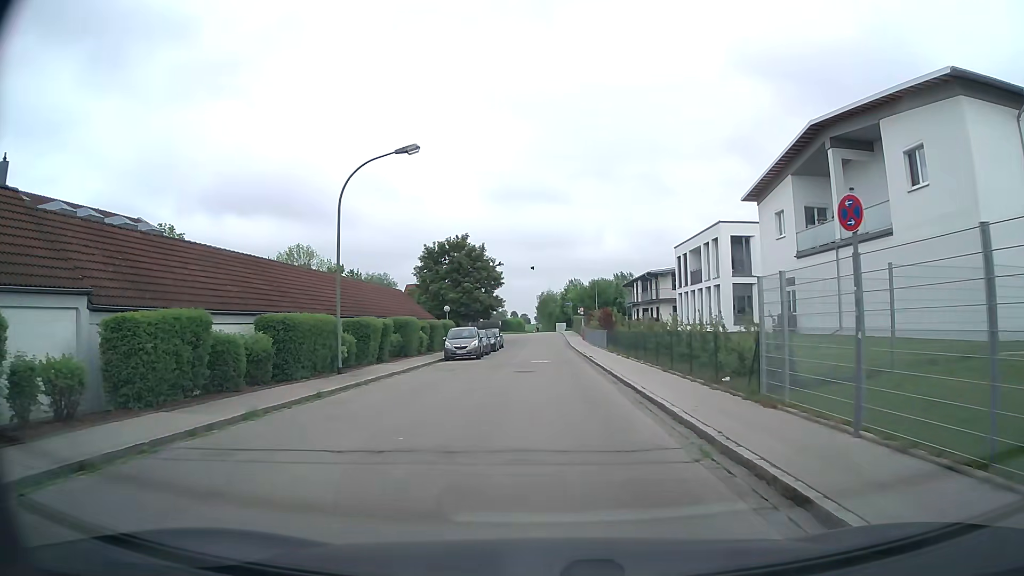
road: residential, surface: asphalt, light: Day
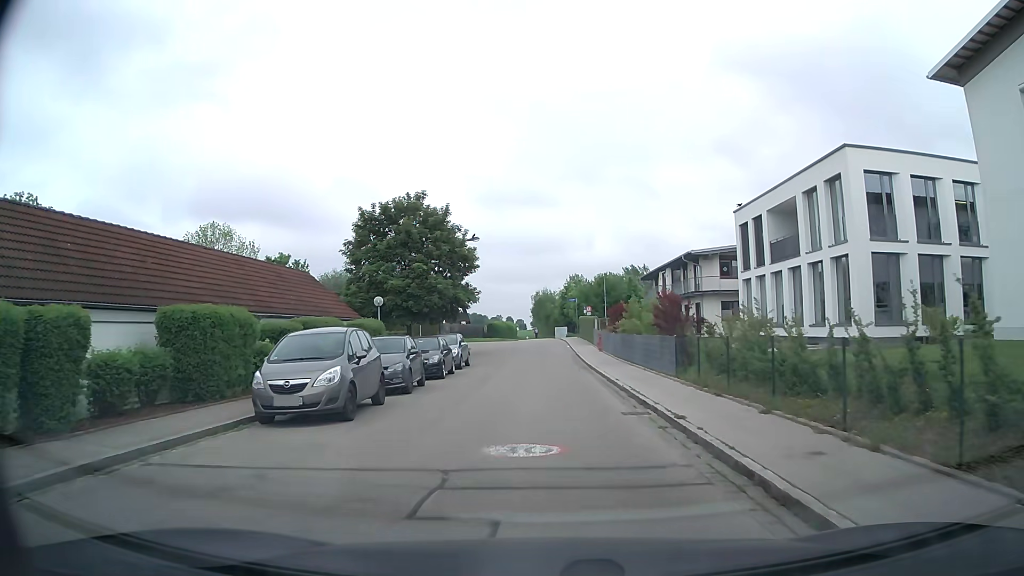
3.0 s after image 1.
(0.0, +21.5) m; 0°
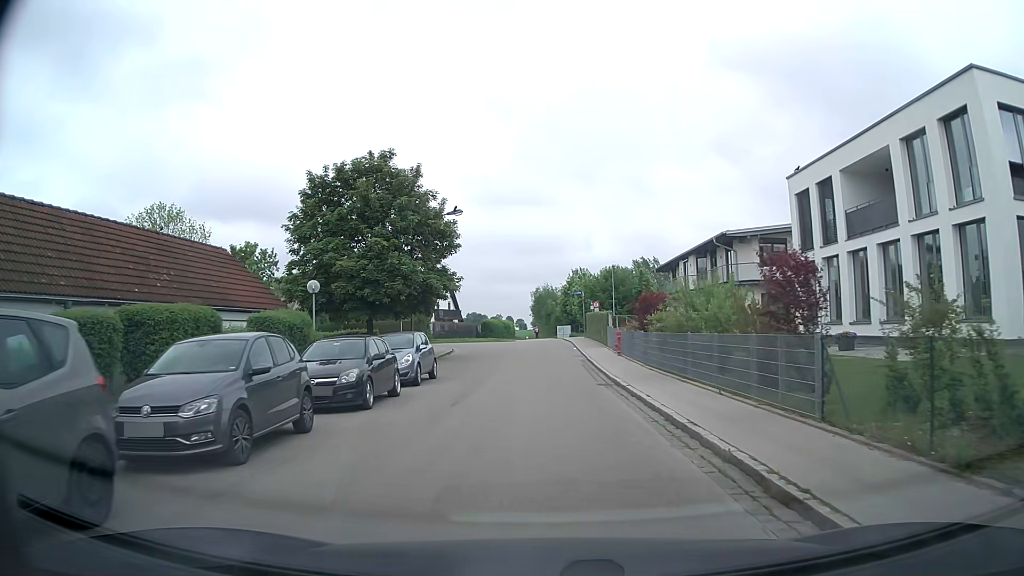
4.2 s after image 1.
(0.0, +9.6) m; 0°
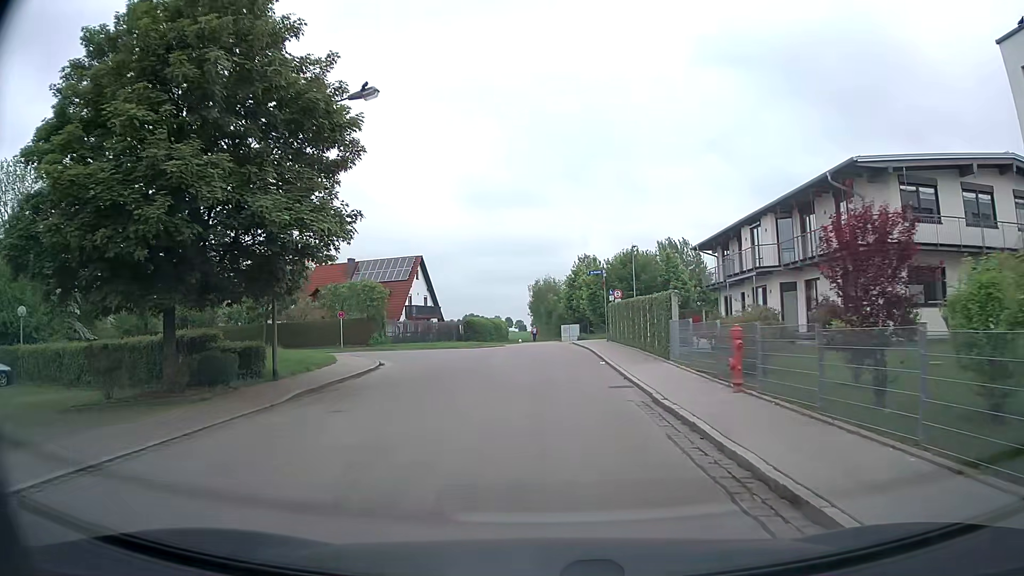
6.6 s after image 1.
(-0.1, +17.9) m; 0°
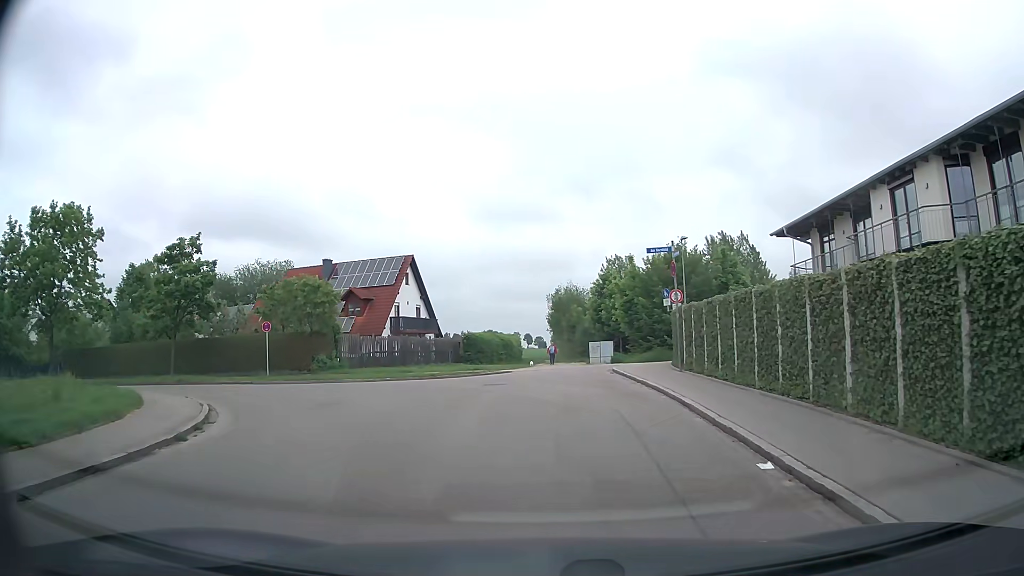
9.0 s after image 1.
(-0.1, +14.1) m; -2°
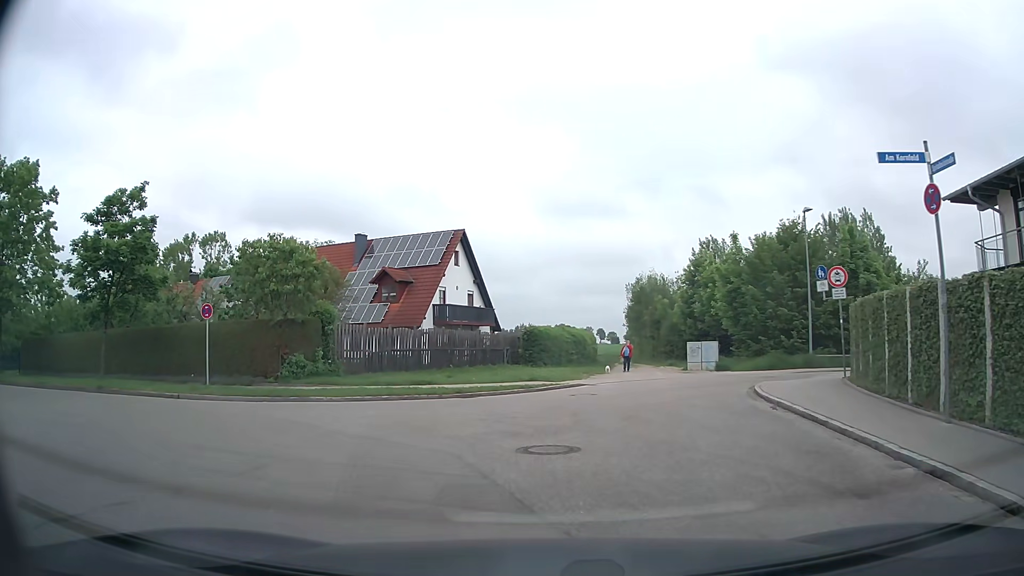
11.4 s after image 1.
(-0.4, +10.6) m; -6°
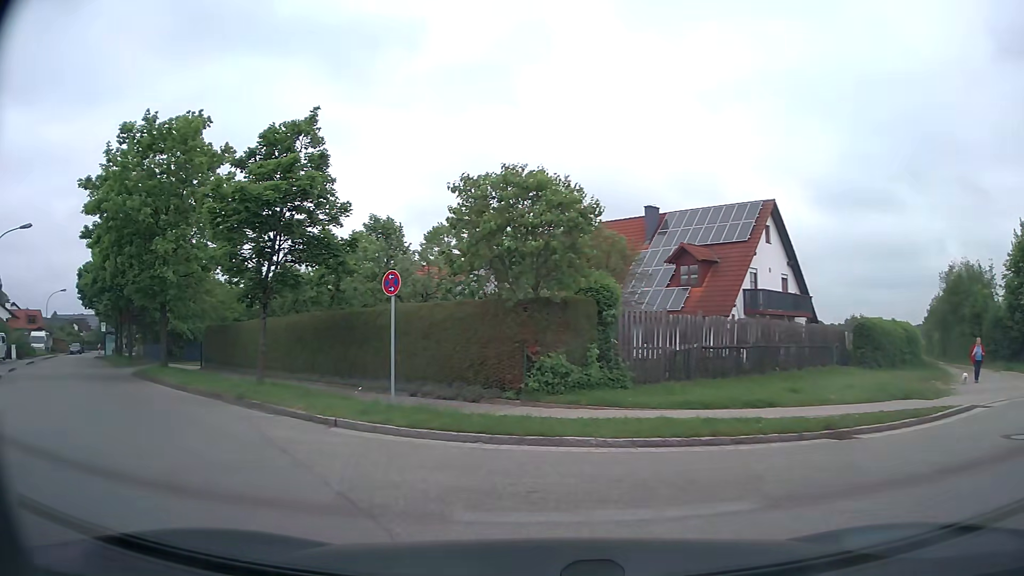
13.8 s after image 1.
(-1.5, +7.8) m; -24°
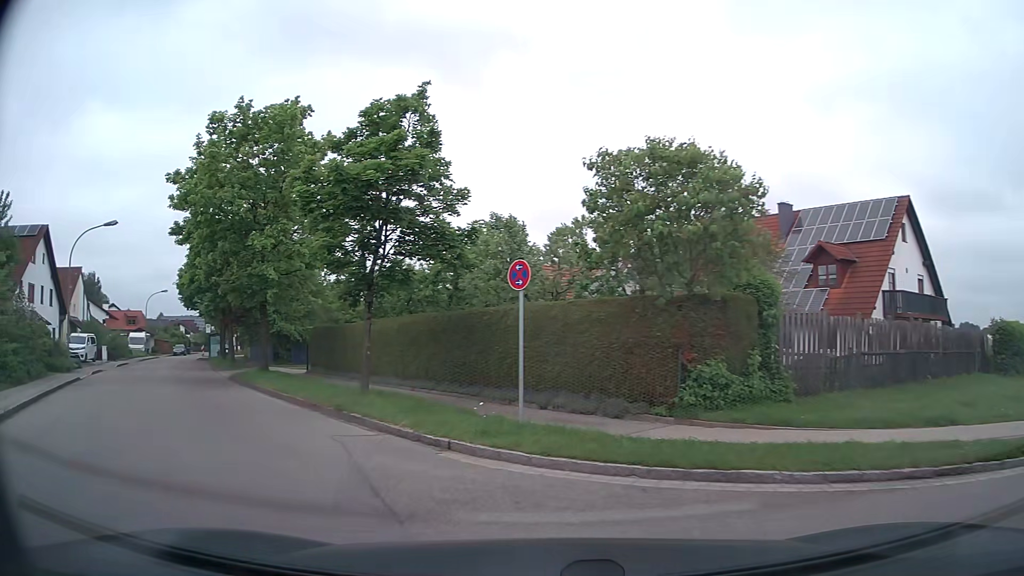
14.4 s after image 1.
(-0.2, +2.1) m; -10°
(-3, +9) (-9, +17) (-15, +26) (-21, +34) (-26, +42) (-32, +50) (-37, +59) (-41, +68) (-45, +77) (-49, +86) m
